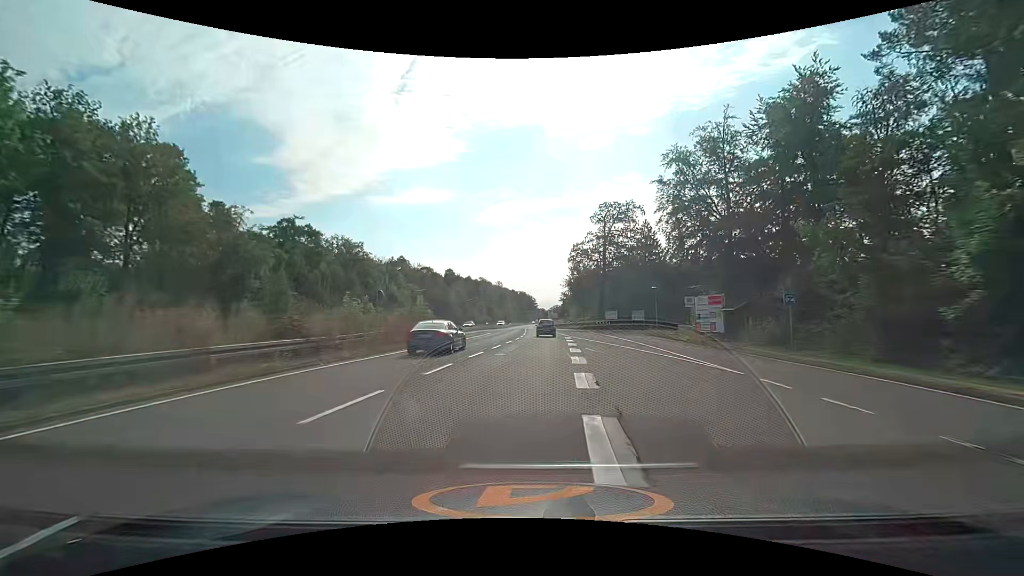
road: trunk_link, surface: asphalt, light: Day
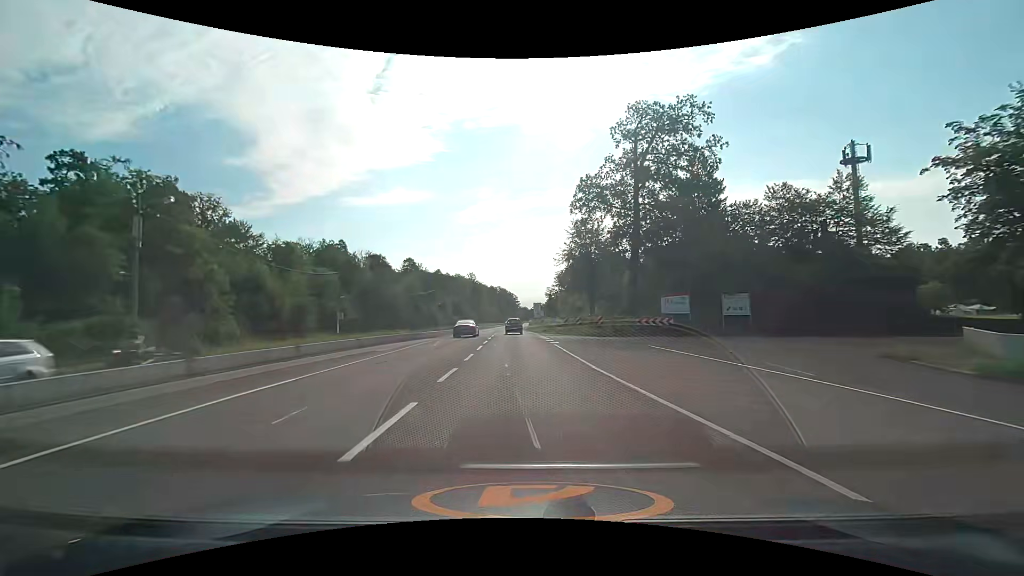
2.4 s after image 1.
(+1.2, +43.2) m; +2°
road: trunk
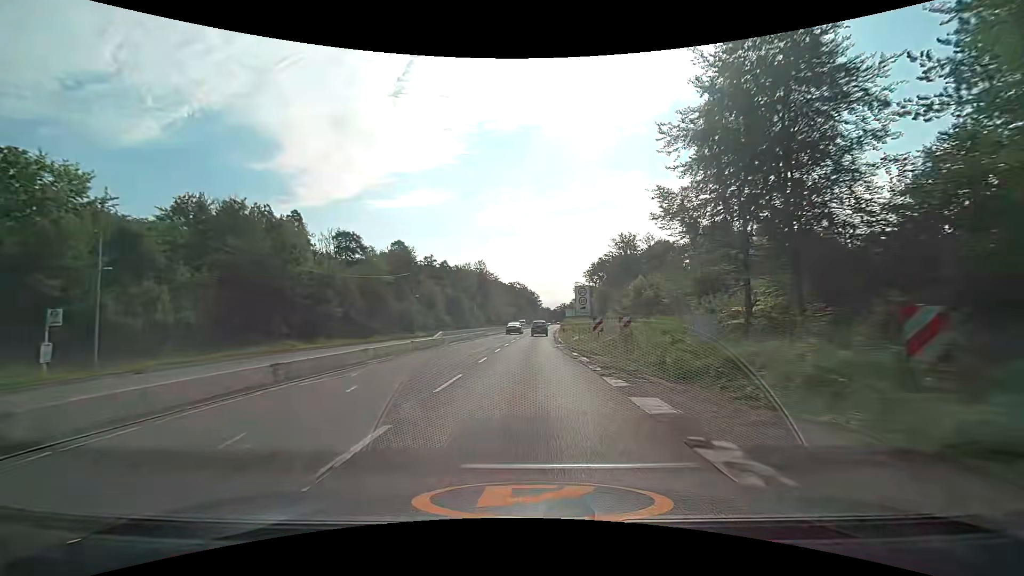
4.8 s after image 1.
(-1.0, +44.4) m; -2°
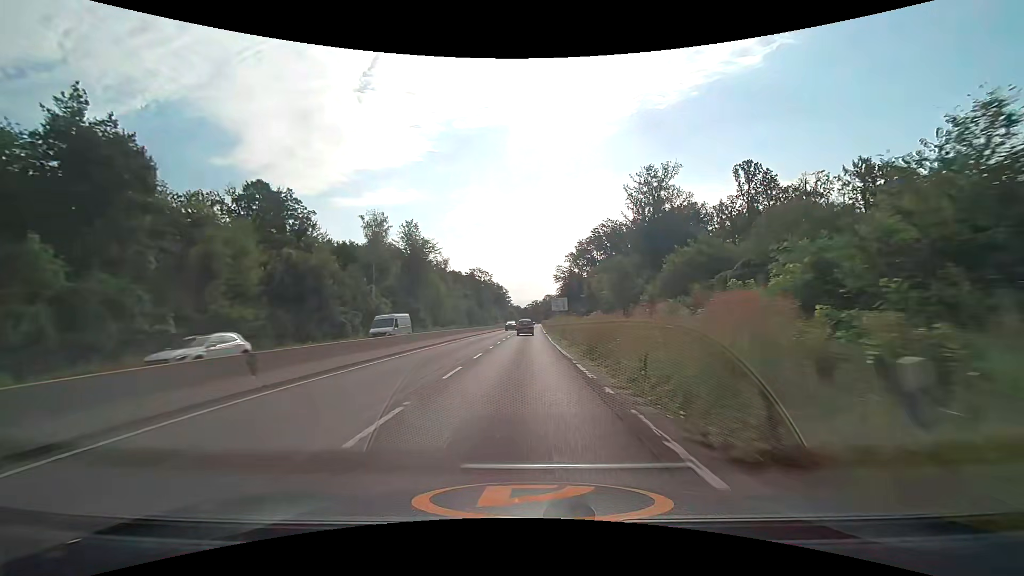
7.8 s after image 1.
(+1.7, +59.3) m; +3°
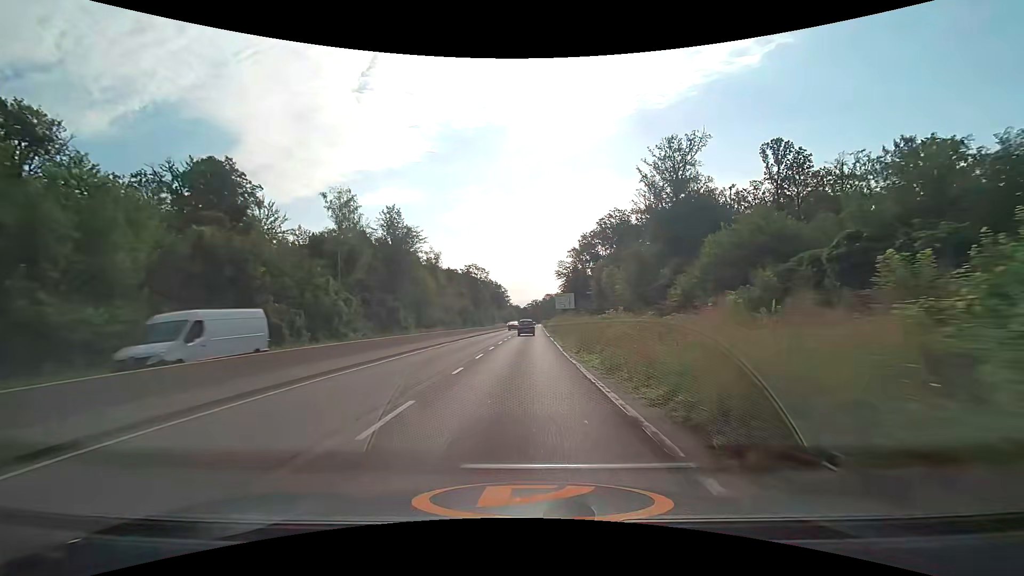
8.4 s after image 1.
(0.0, +12.2) m; 0°
